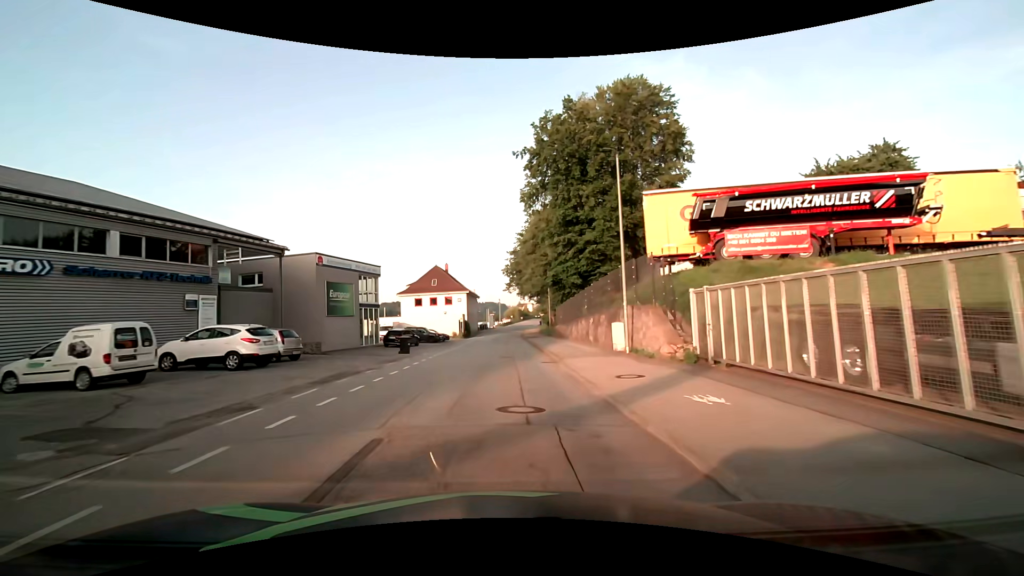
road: residential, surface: asphalt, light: Day
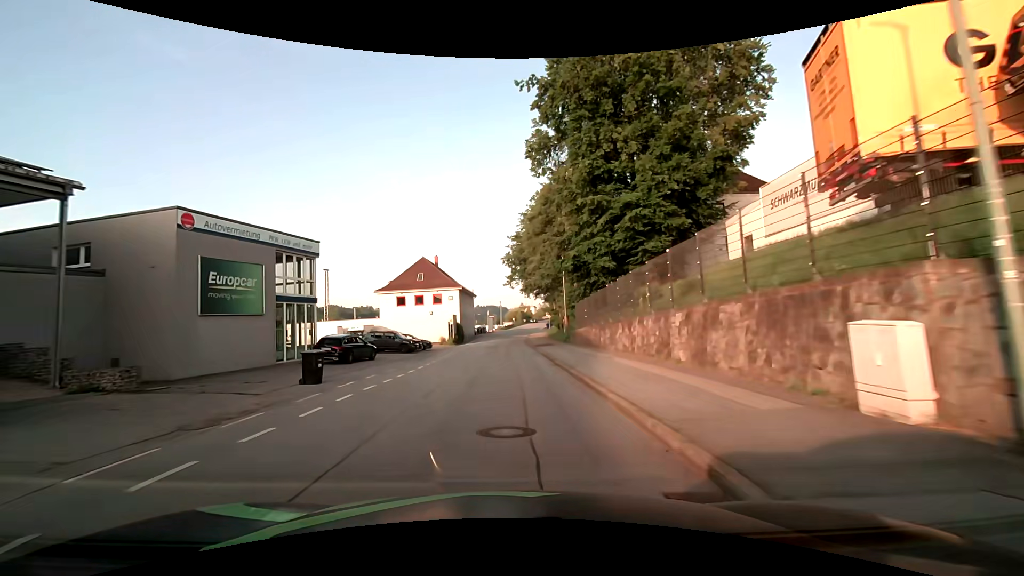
(0.0, +14.7) m; 0°
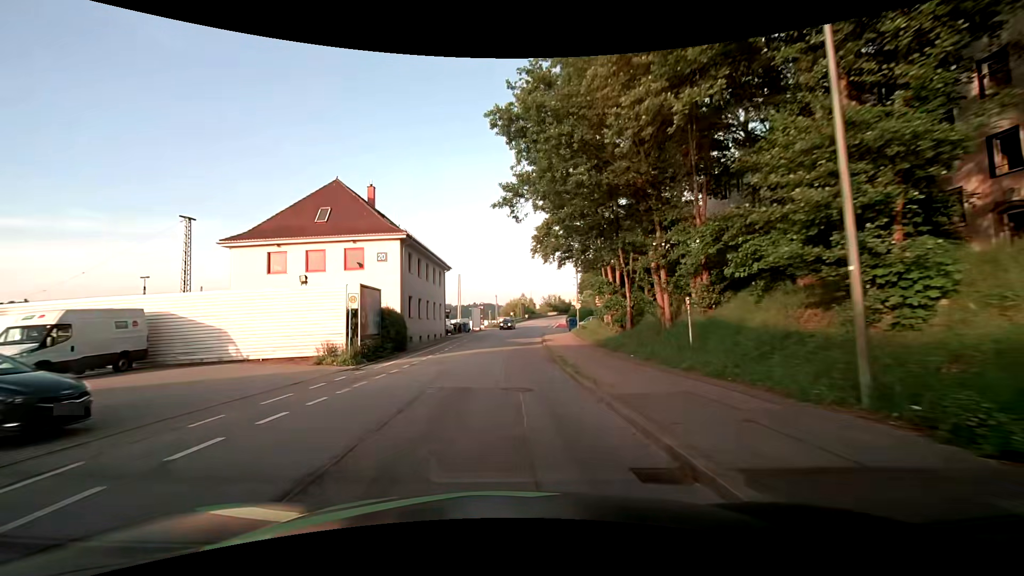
(-0.1, +36.8) m; +1°
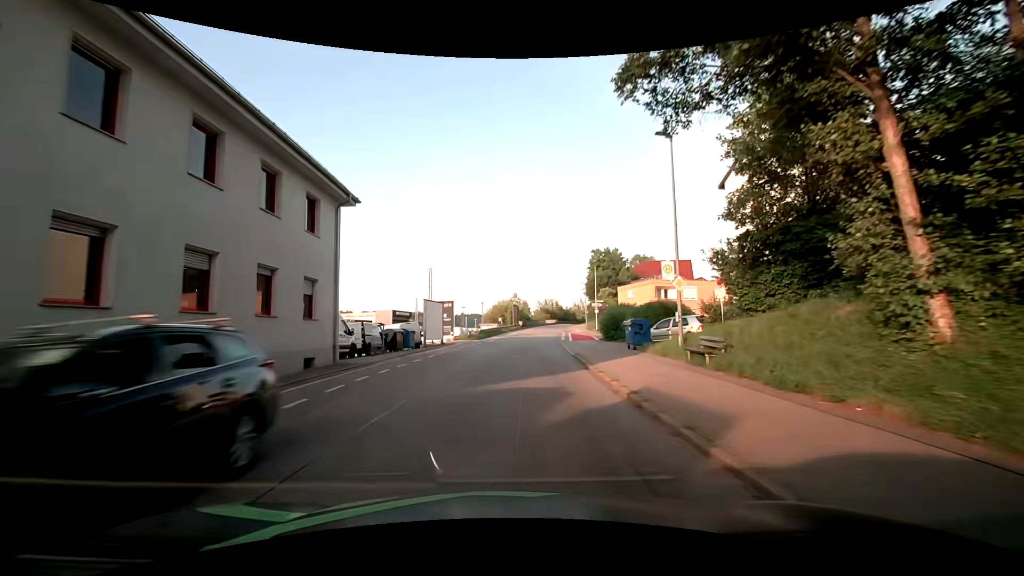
(-0.1, +29.9) m; 0°
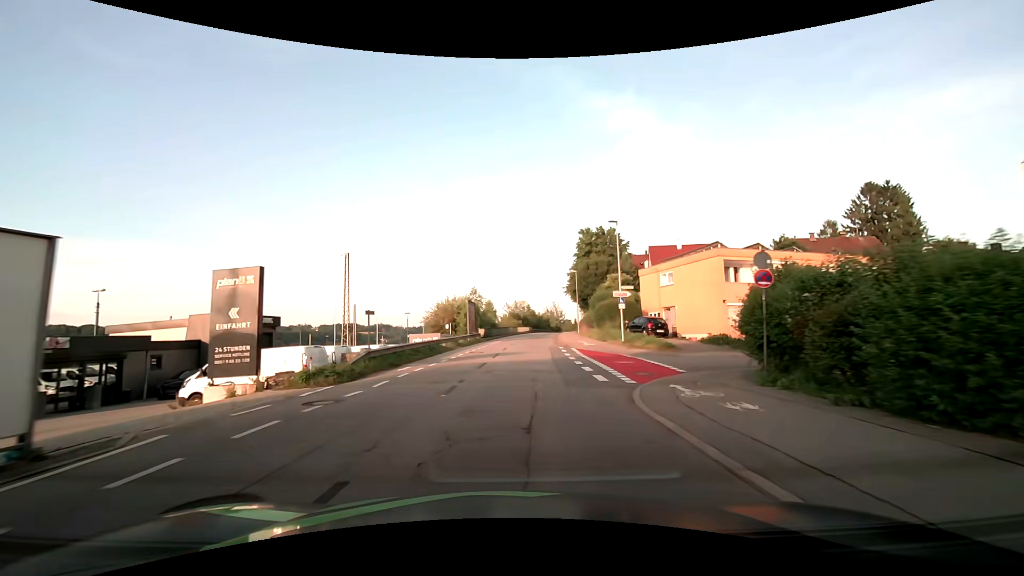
(+1.2, +29.1) m; +4°
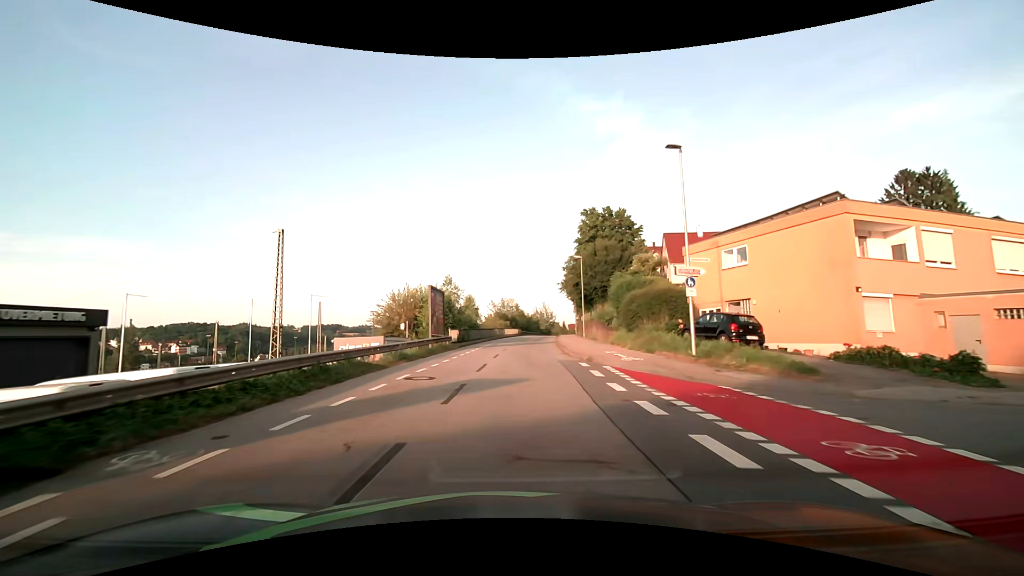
(+0.2, +14.4) m; +2°
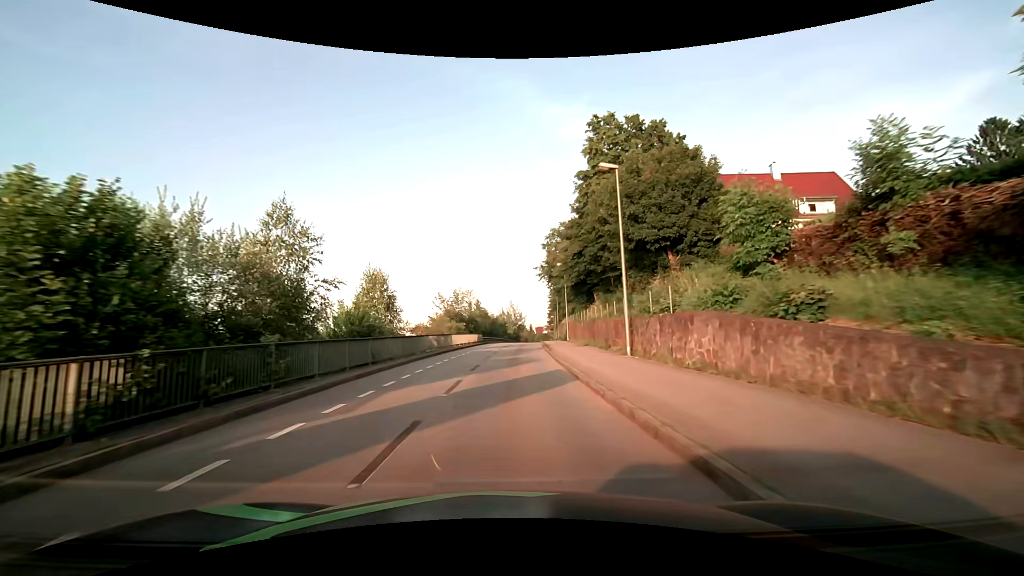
(+1.2, +28.4) m; +4°
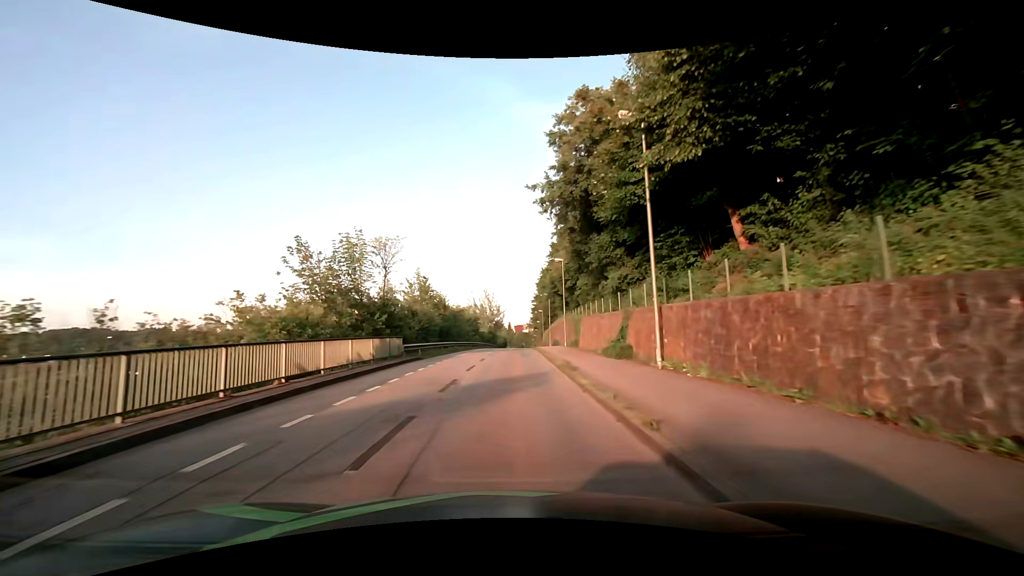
(+0.9, +35.6) m; +3°
(0, +10) (0, +20) (0, +30) (+1, +40) (+1, +50) (+1, +60) (+2, +70) (+2, +80) (+3, +90) (+3, +100) m
